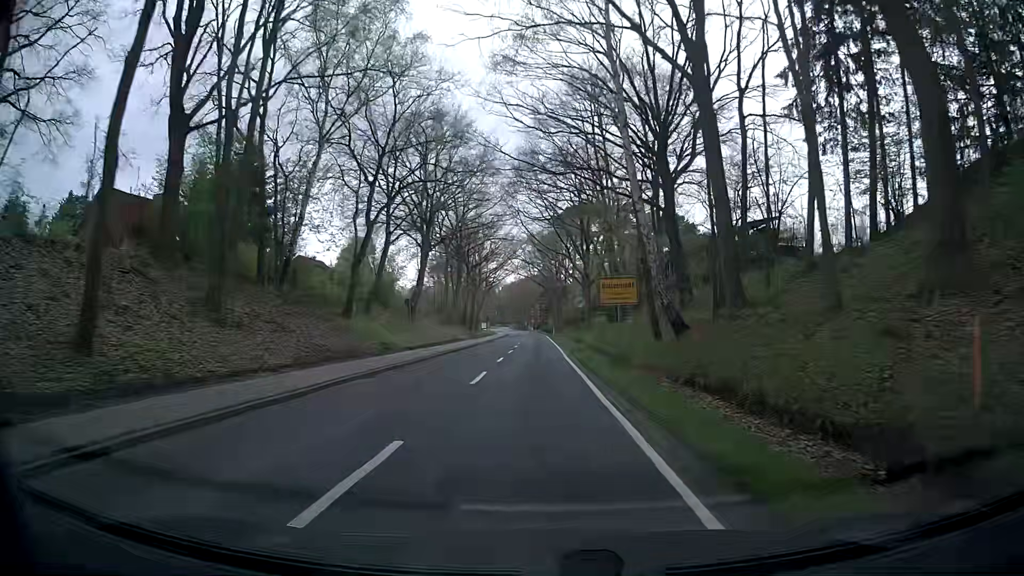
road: secondary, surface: asphalt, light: Day
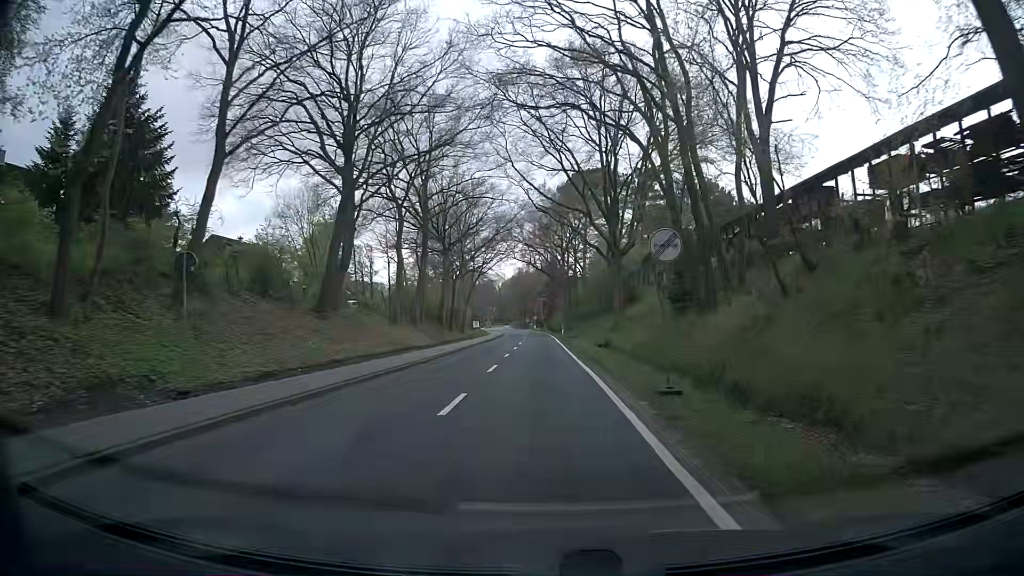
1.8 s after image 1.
(+0.1, +24.8) m; +1°
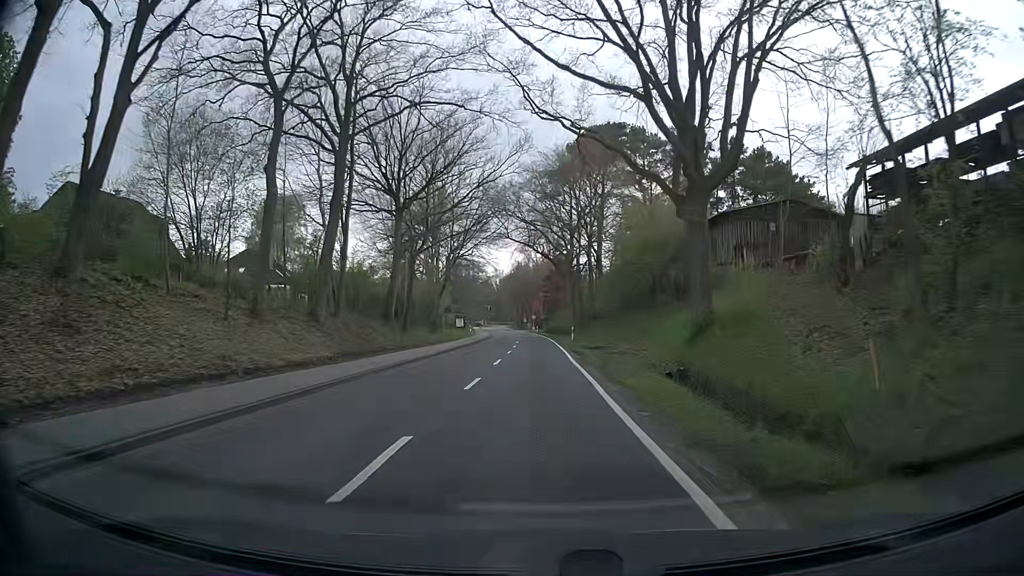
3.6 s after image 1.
(-0.4, +23.6) m; 0°
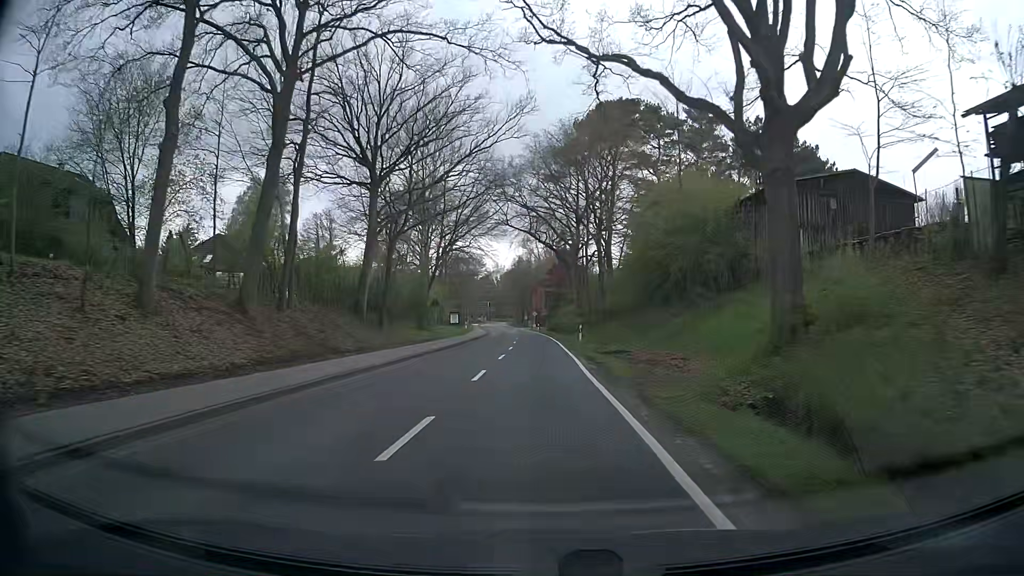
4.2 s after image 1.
(0.0, +7.8) m; 0°
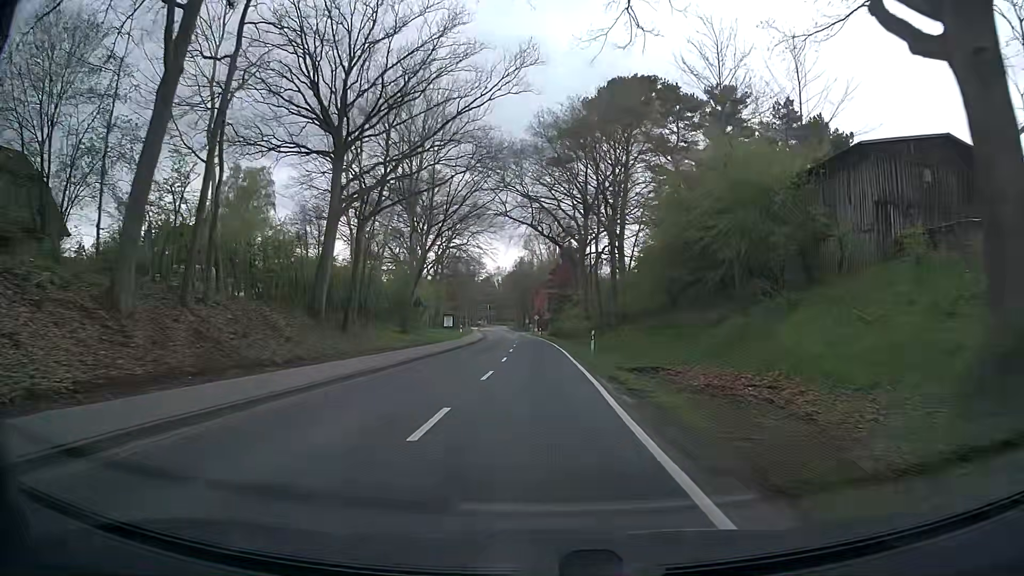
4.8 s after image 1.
(0.0, +7.8) m; 0°
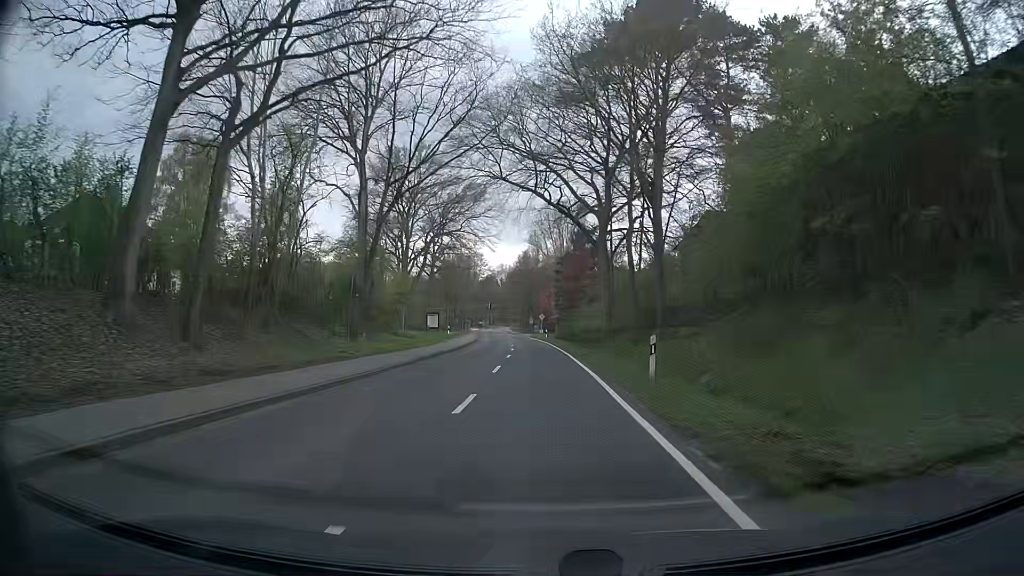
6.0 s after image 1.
(-0.2, +15.8) m; -1°
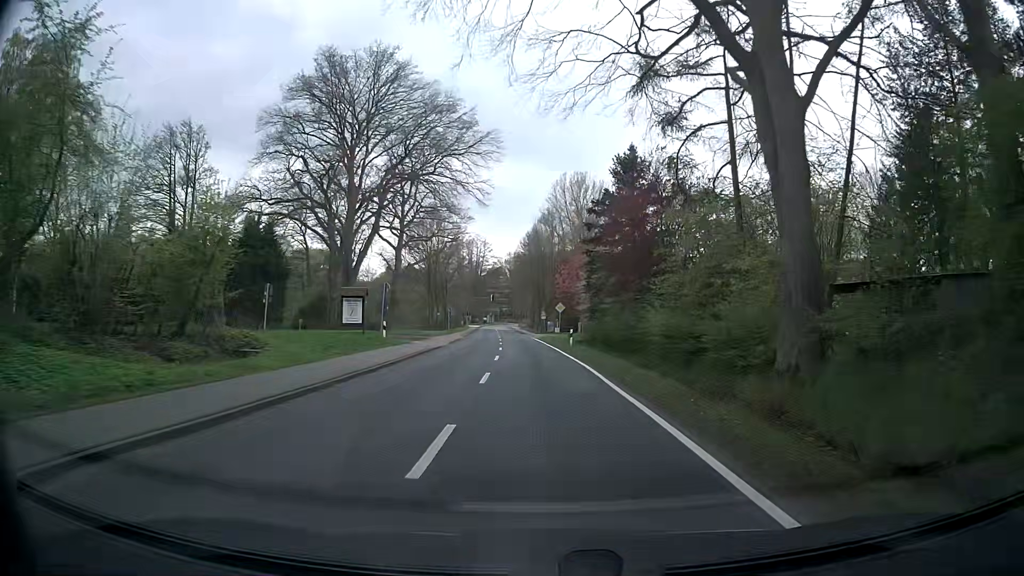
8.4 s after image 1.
(-0.5, +32.4) m; -1°
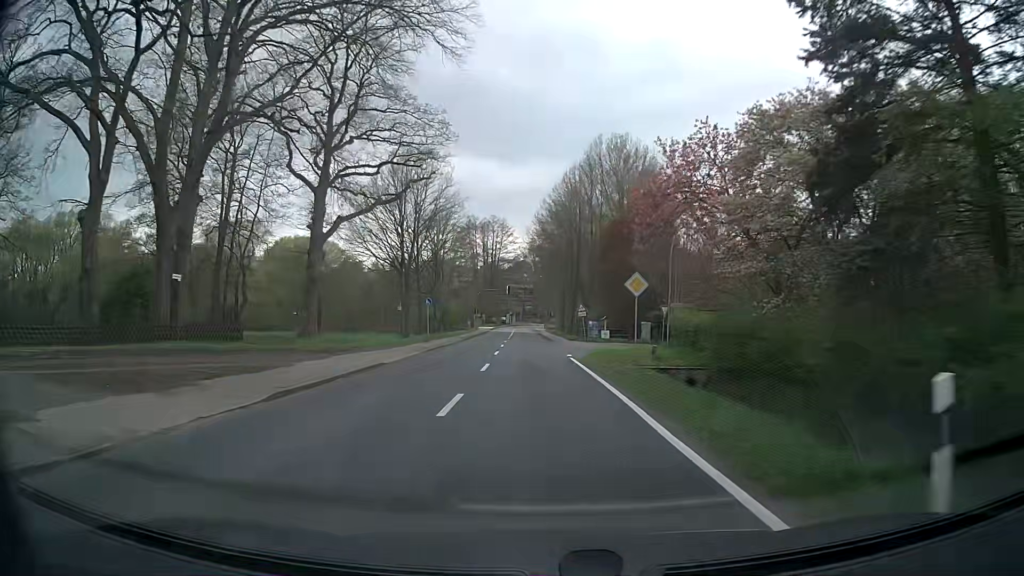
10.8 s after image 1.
(-0.7, +33.0) m; -2°
(0, +10) (0, +20) (-1, +30) (-1, +40) (-1, +50) (-2, +60) (-2, +70) (-2, +80) (-3, +90) (-4, +100) m
